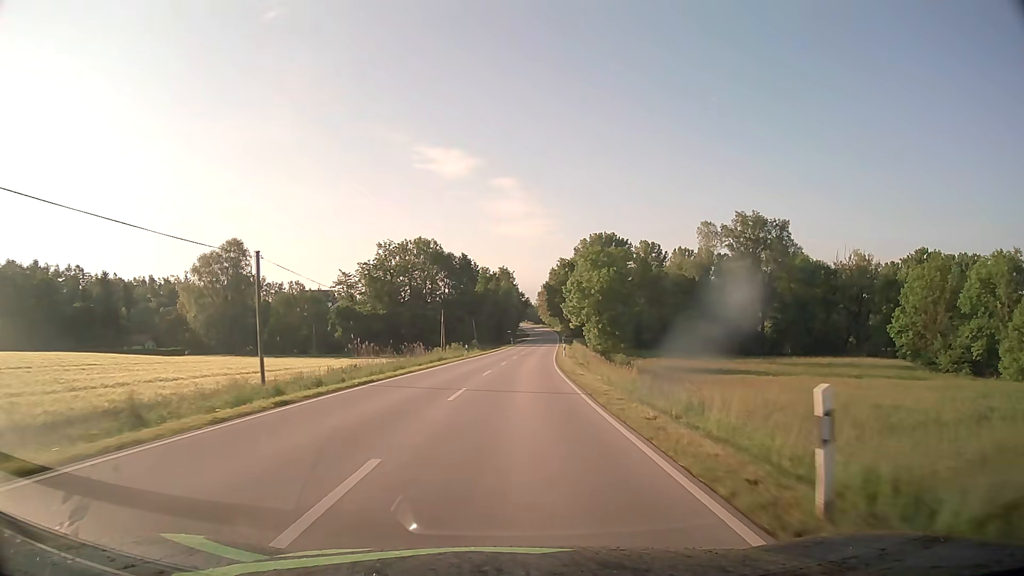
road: secondary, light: Day
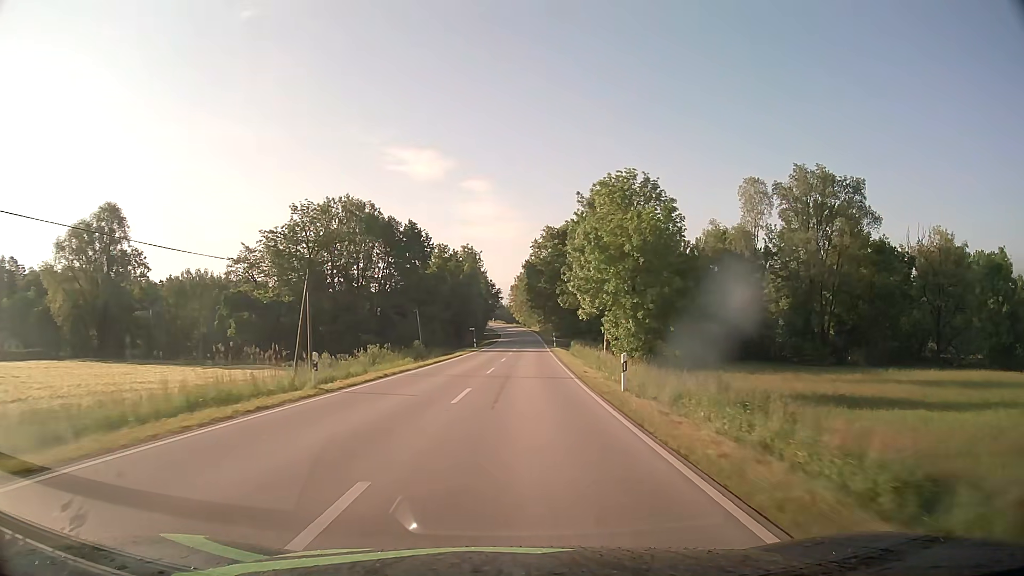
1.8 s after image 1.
(+0.9, +36.8) m; +3°
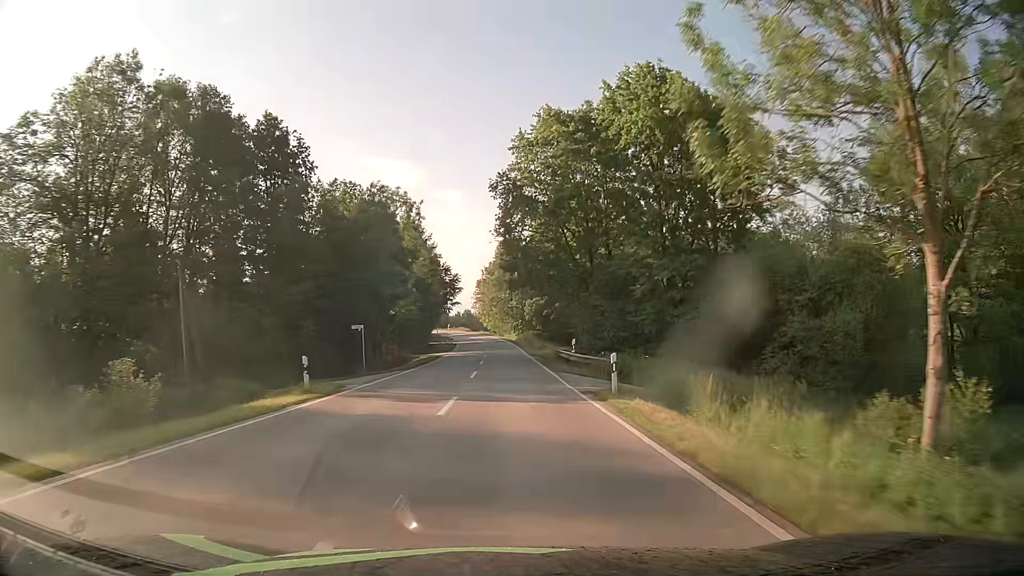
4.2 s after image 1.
(+1.3, +49.1) m; +3°
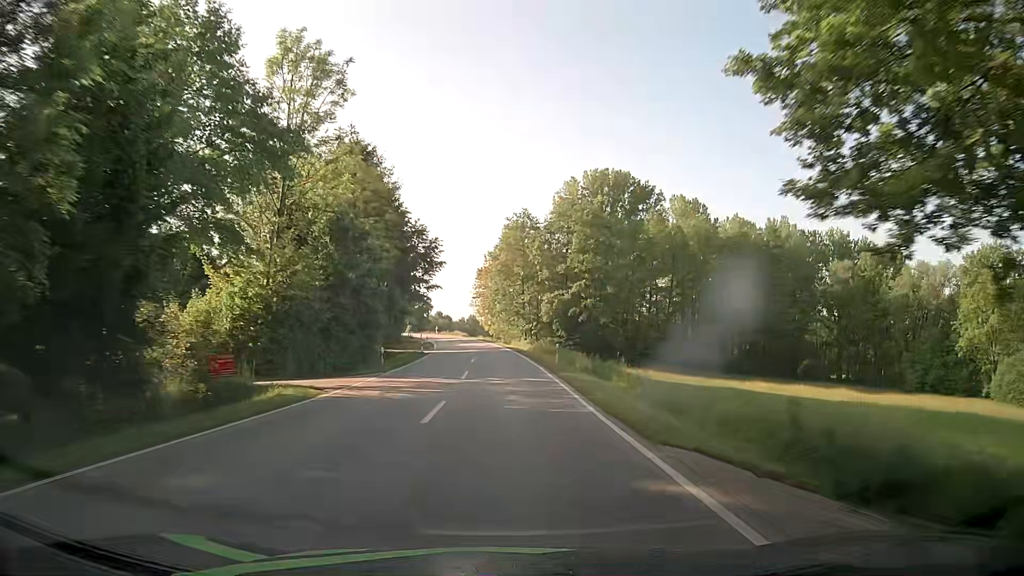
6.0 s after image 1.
(-0.2, +36.8) m; -1°
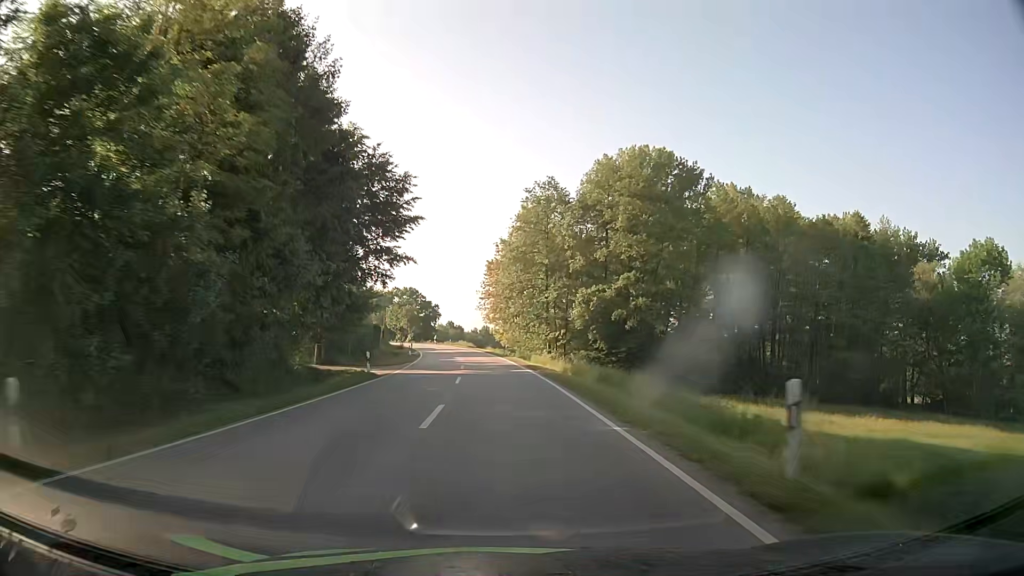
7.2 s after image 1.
(-0.2, +24.5) m; -1°
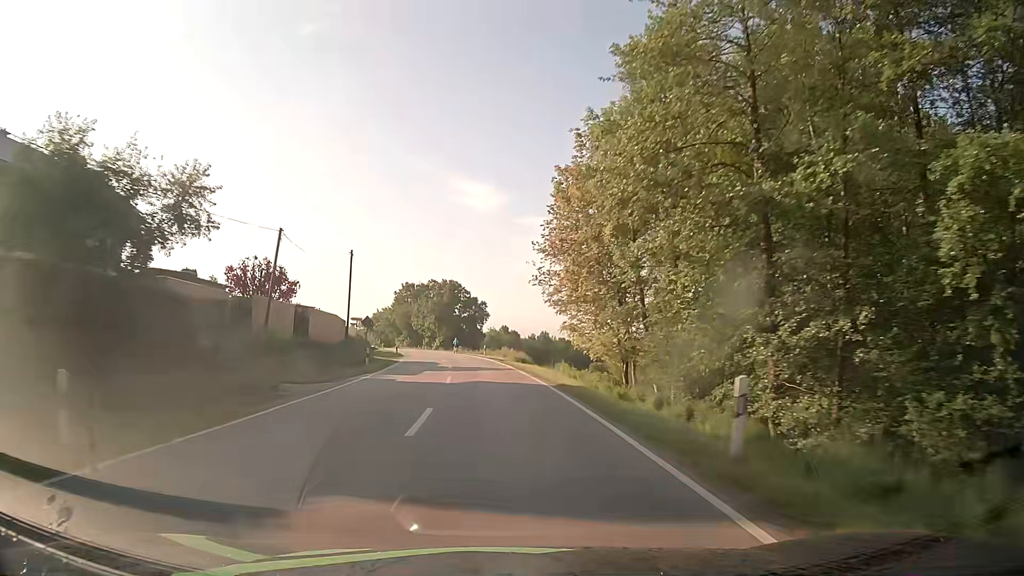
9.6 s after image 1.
(-1.9, +48.8) m; -5°
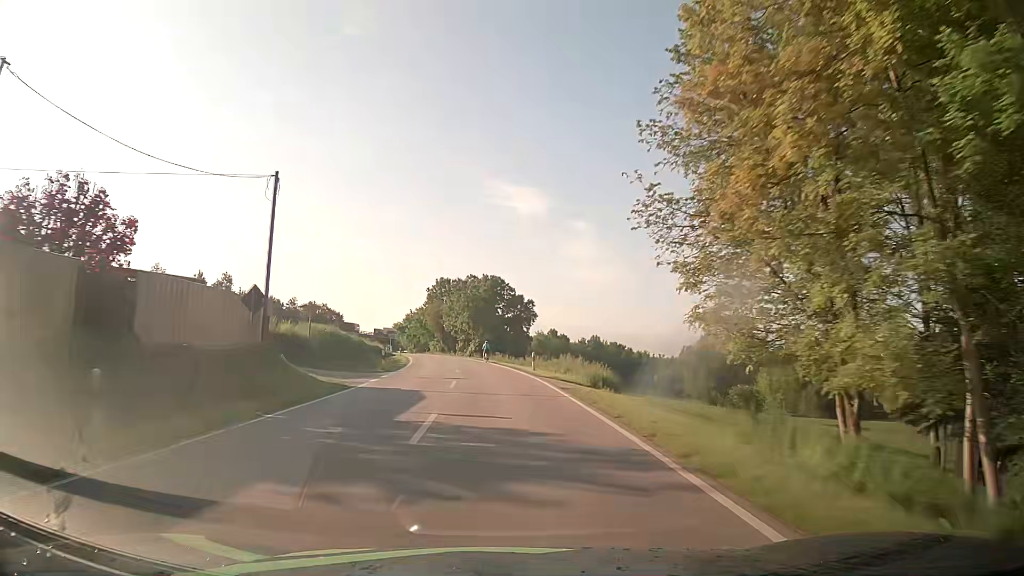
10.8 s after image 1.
(-0.8, +24.5) m; -4°
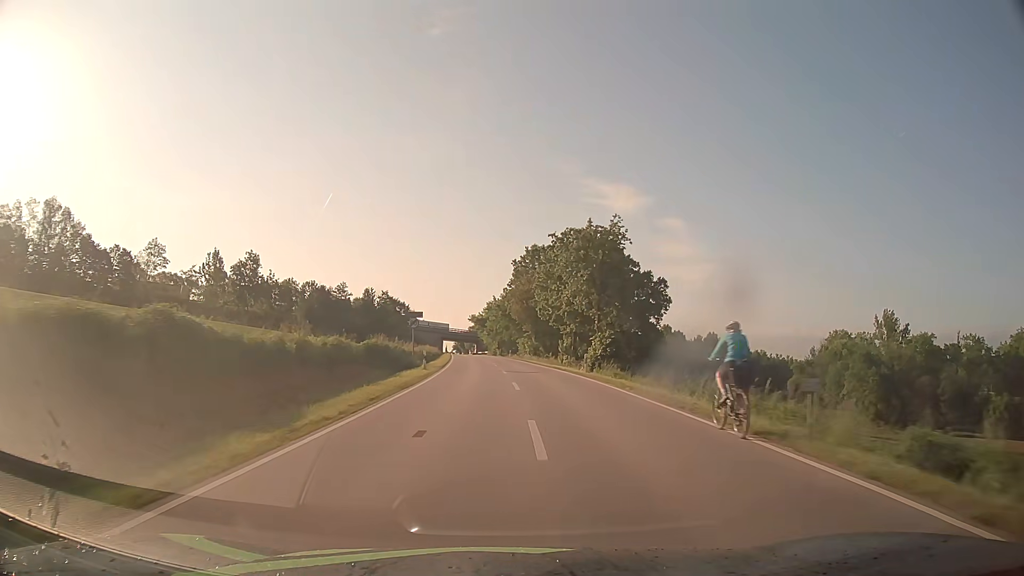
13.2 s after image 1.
(-3.7, +49.2) m; -8°
(0, +10) (0, +20) (0, +30) (0, +40) (-1, +50) (-1, +60) (-2, +70) (-2, +80) (-3, +90) (-4, +100) m
